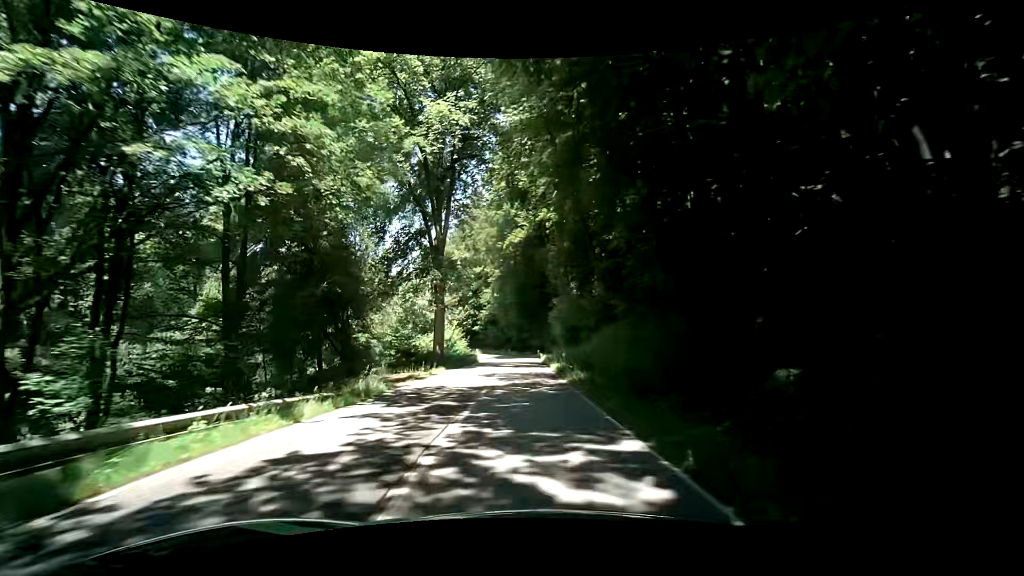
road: tertiary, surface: asphalt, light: Day
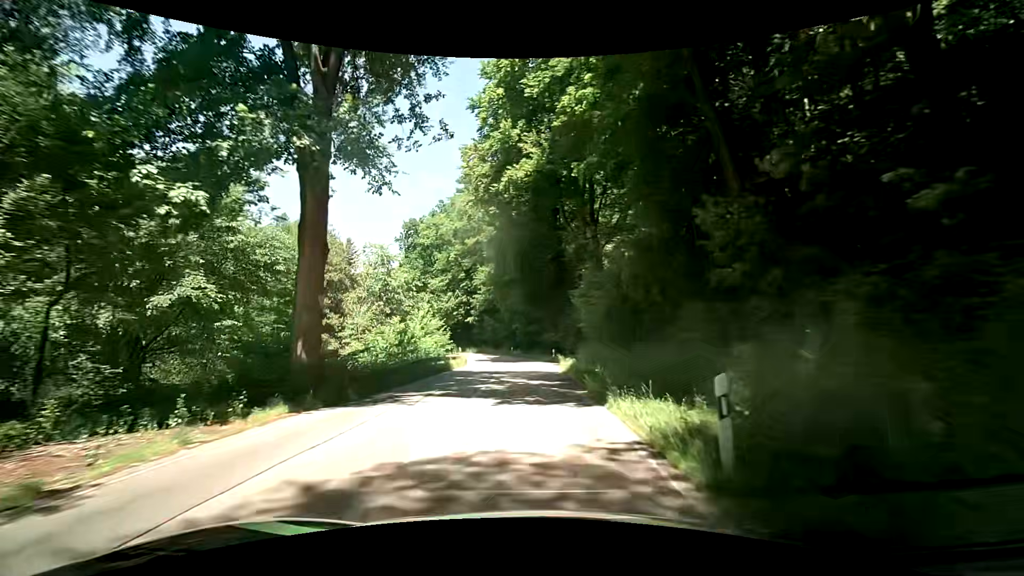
(-0.3, +21.0) m; -1°
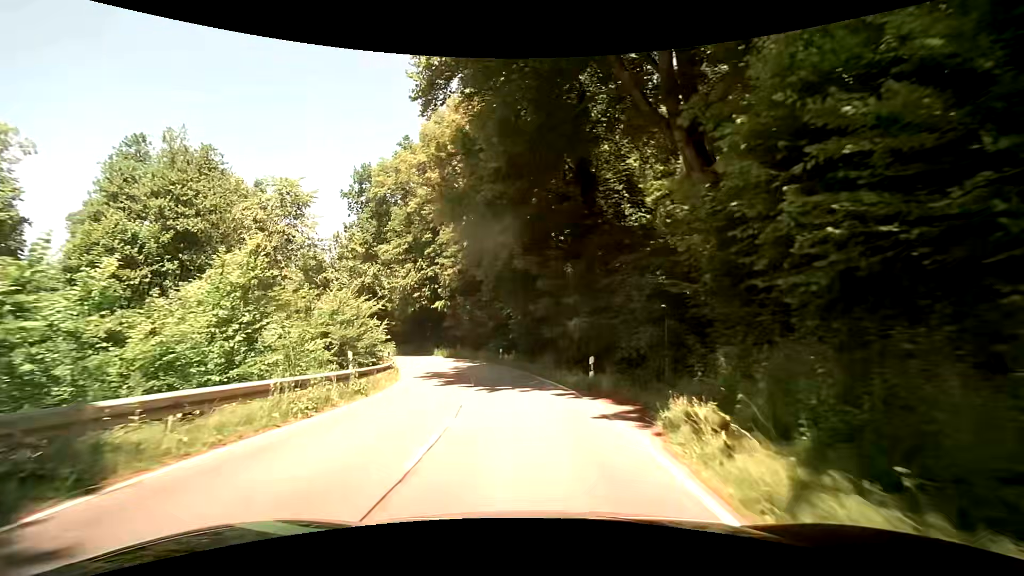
(-0.3, +24.4) m; -1°
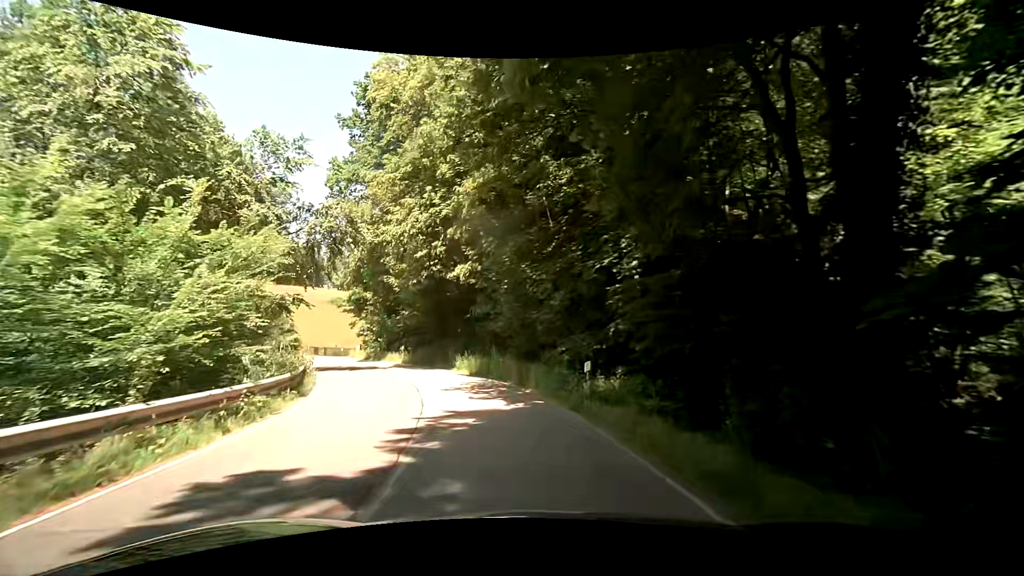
(-0.9, +21.9) m; -8°
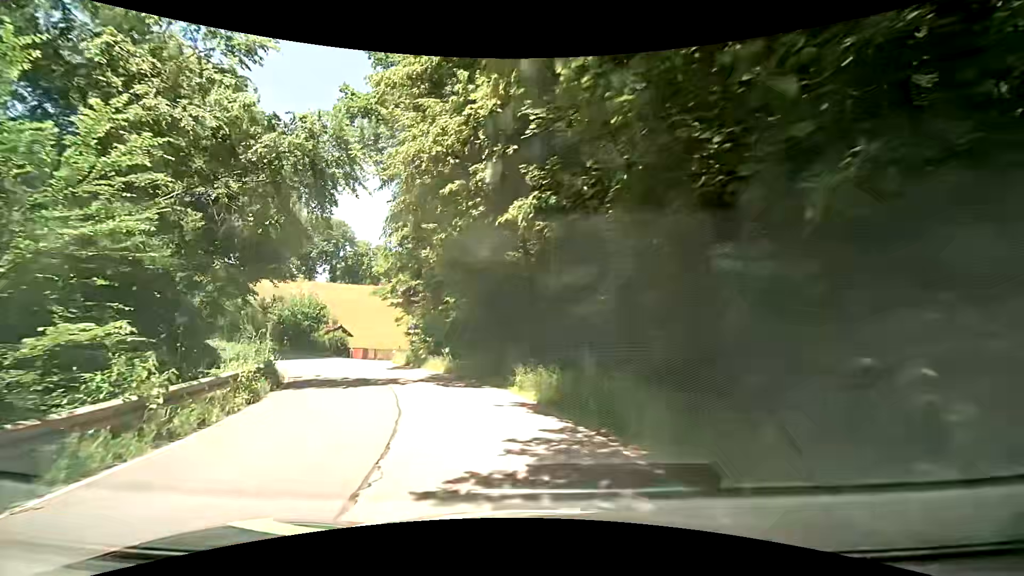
(-0.6, +10.5) m; -8°
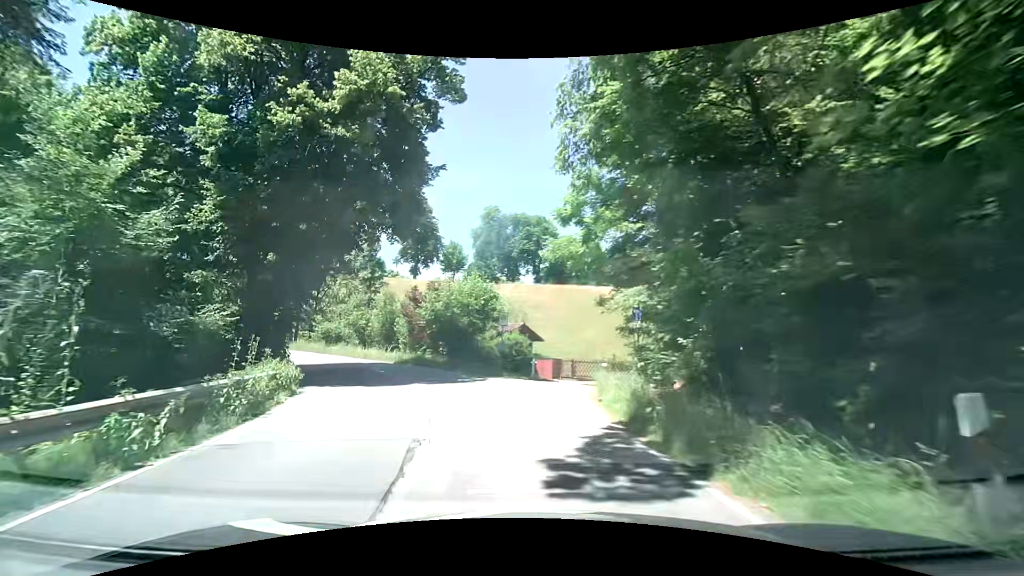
(-3.8, +19.1) m; -20°
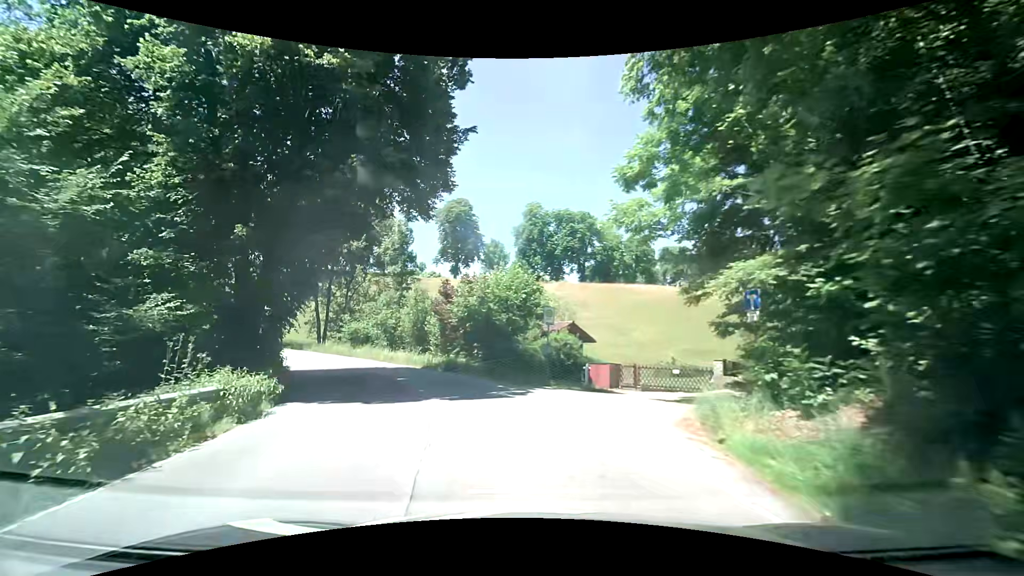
(-0.4, +4.7) m; -8°
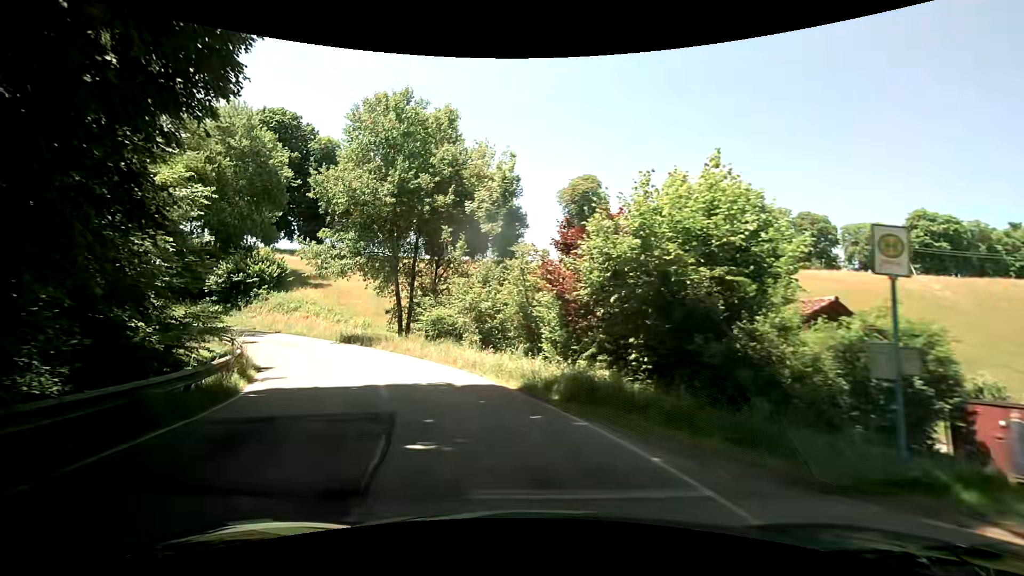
(-1.5, +13.7) m; -15°
(-1, +10) (-4, +19) (-10, +28) (-17, +34) (-26, +40) (-35, +43) (-45, +44) (-55, +44) (-65, +42) (-75, +40) m
